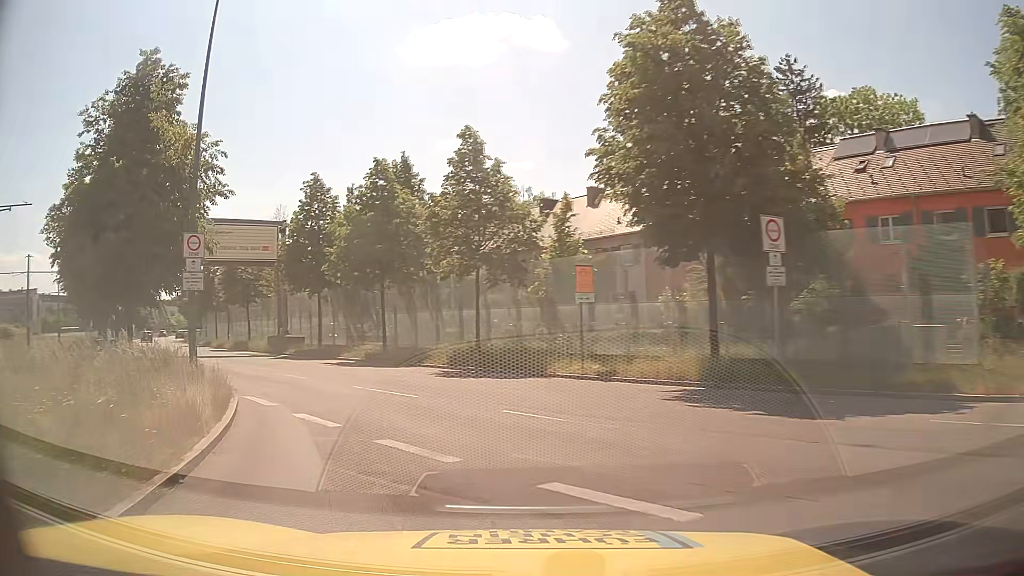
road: secondary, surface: asphalt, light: Day
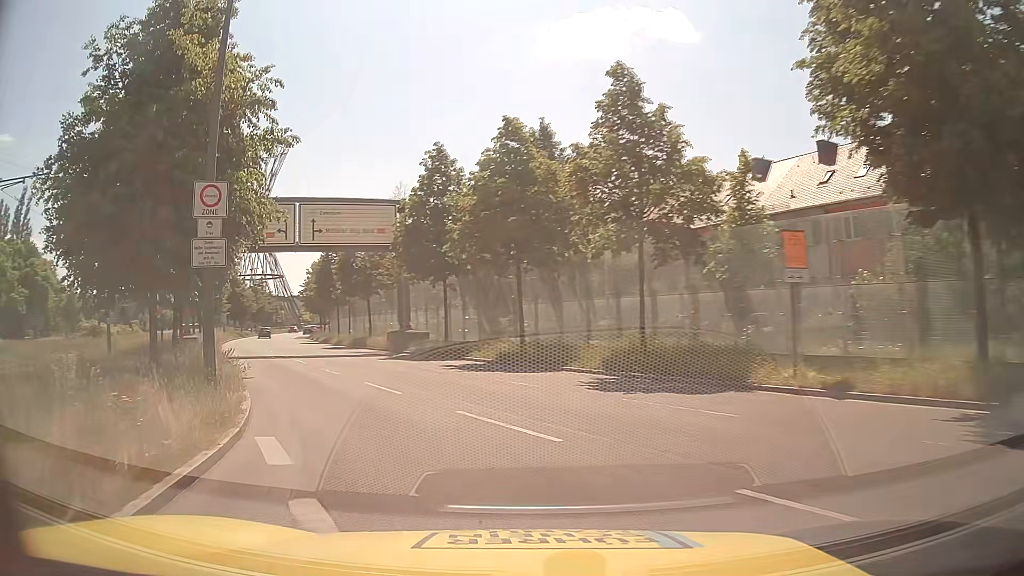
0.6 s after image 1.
(-0.7, +6.1) m; -12°
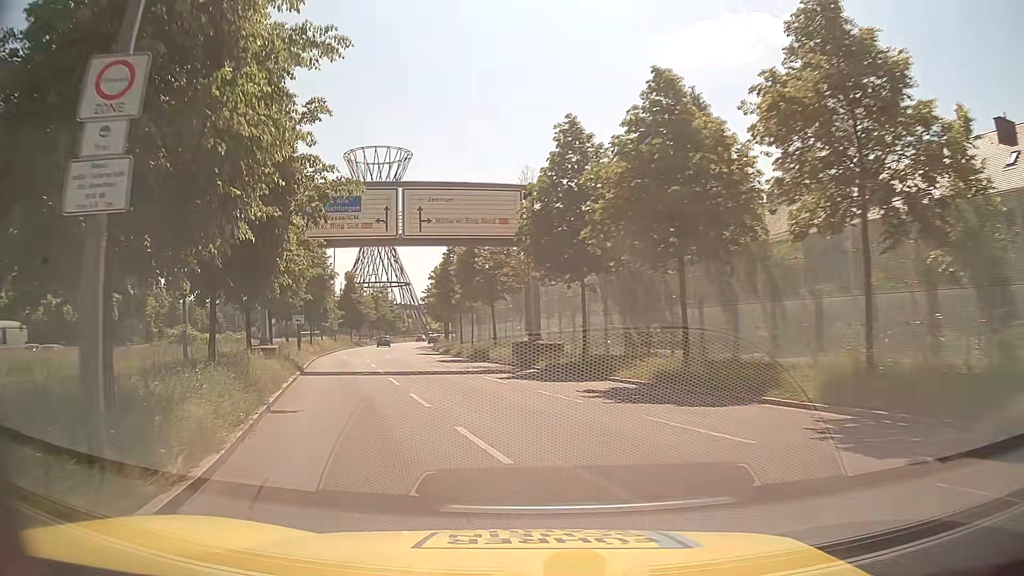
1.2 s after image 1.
(-0.7, +6.3) m; -12°
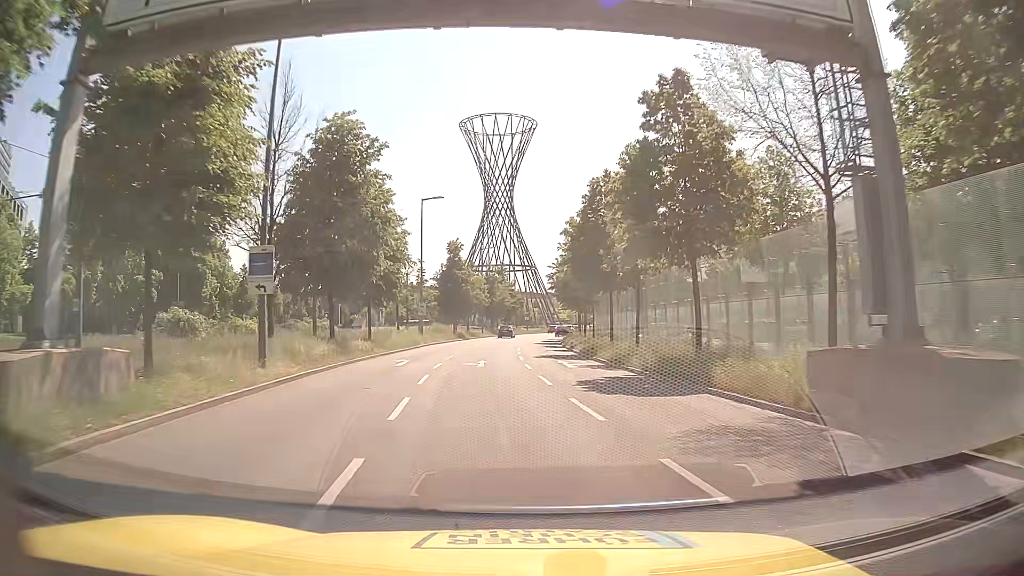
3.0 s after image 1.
(-3.1, +21.4) m; -11°
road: primary
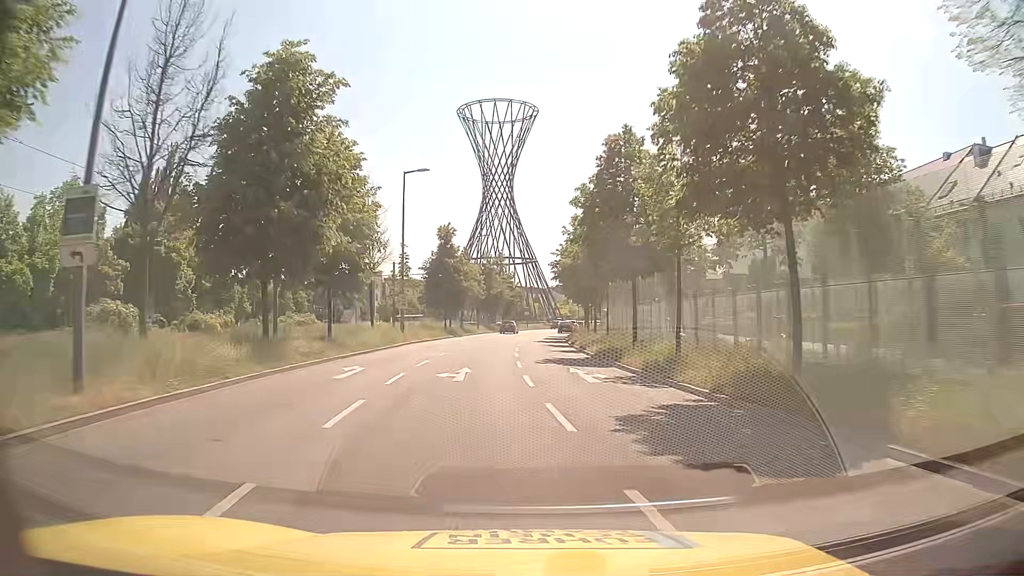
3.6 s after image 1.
(0.0, +7.4) m; 0°
